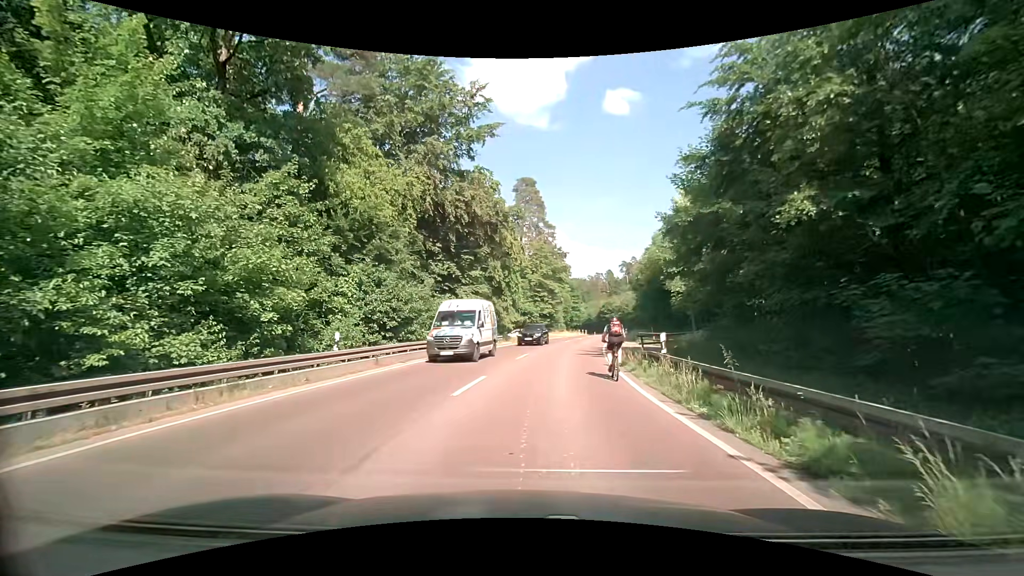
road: secondary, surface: asphalt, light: Day
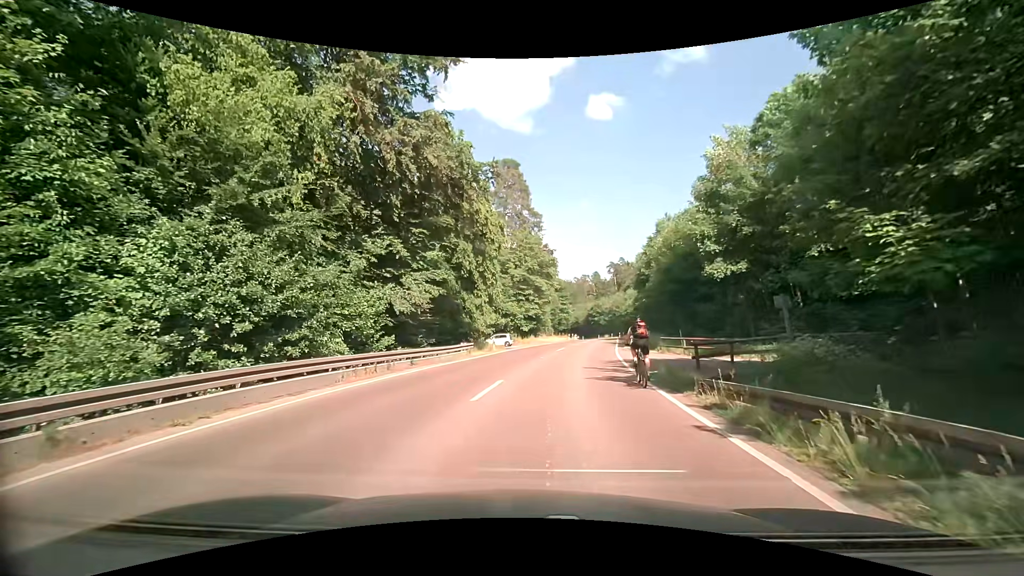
(+0.2, +12.2) m; +1°
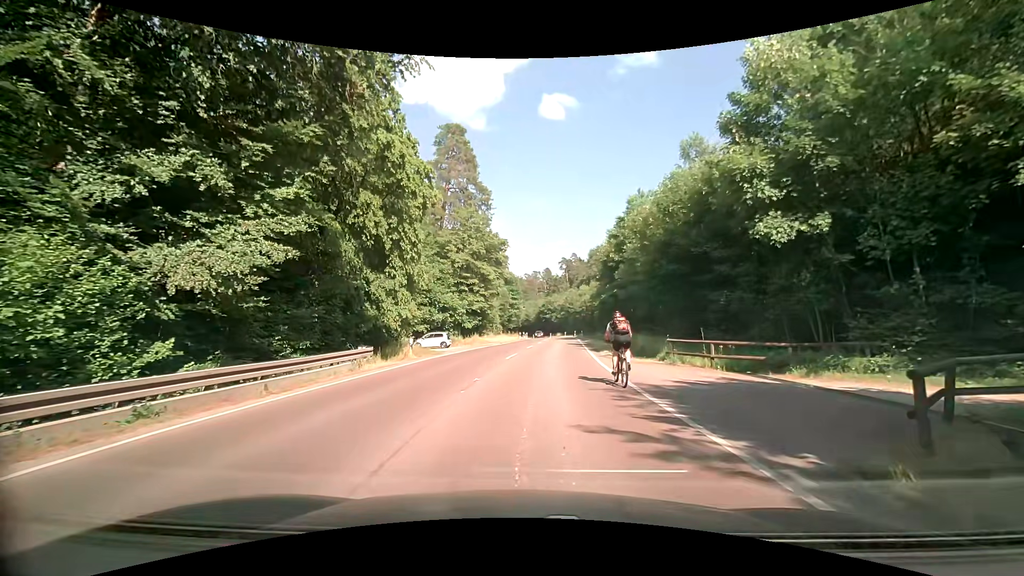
(+0.6, +11.7) m; +5°
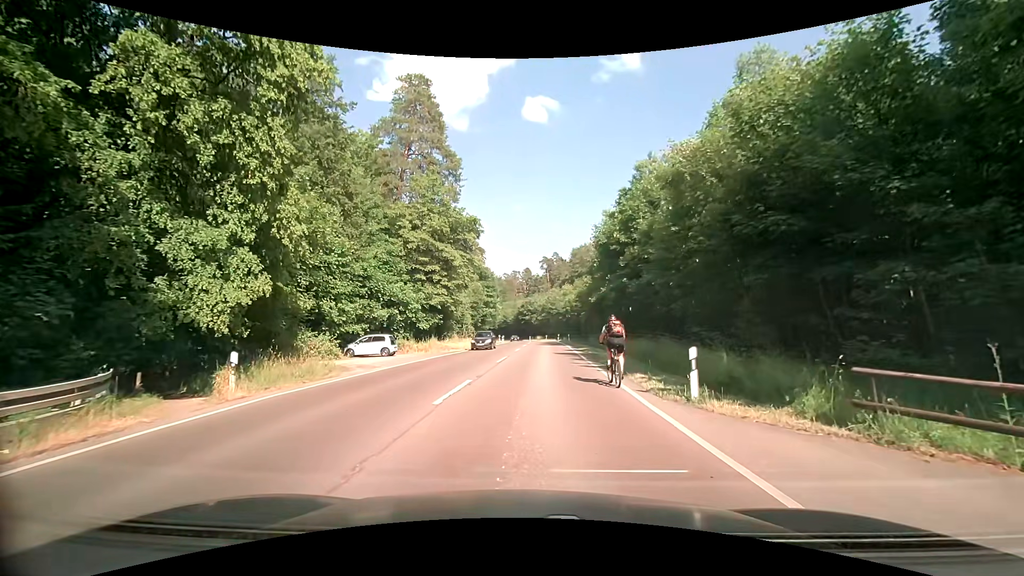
(+0.6, +12.7) m; +5°
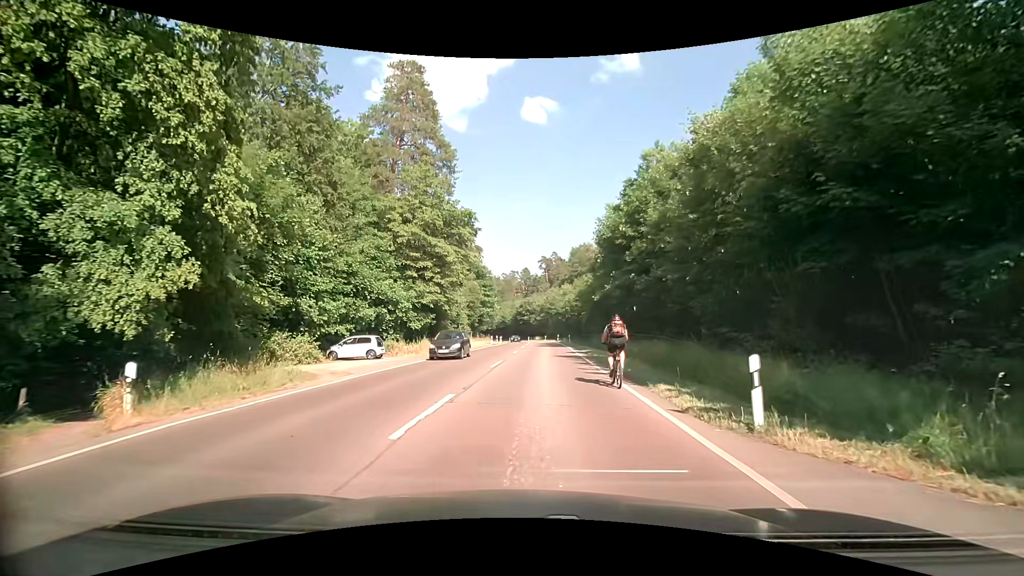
(0.0, +2.8) m; -2°
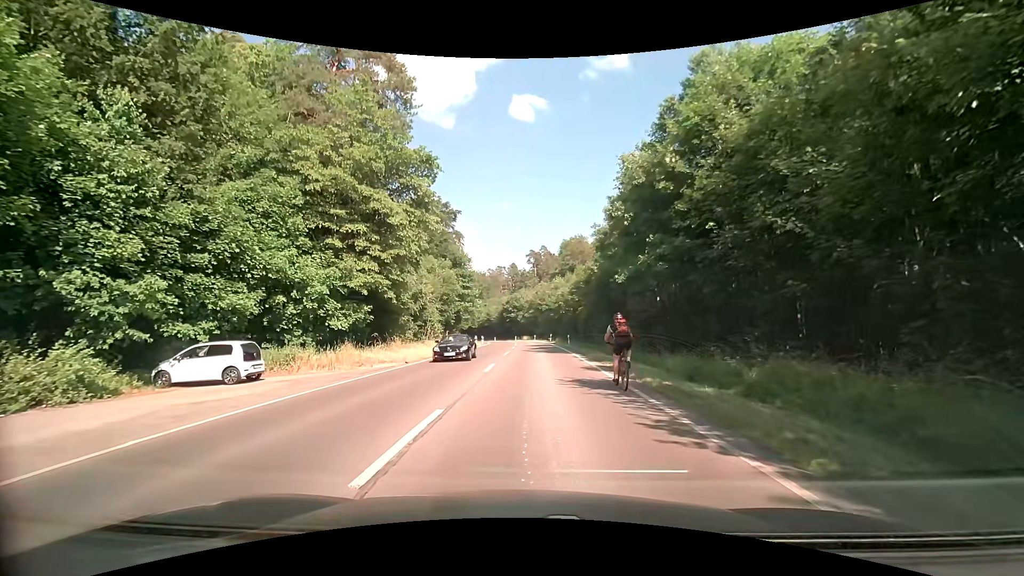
(+0.3, +13.6) m; +2°
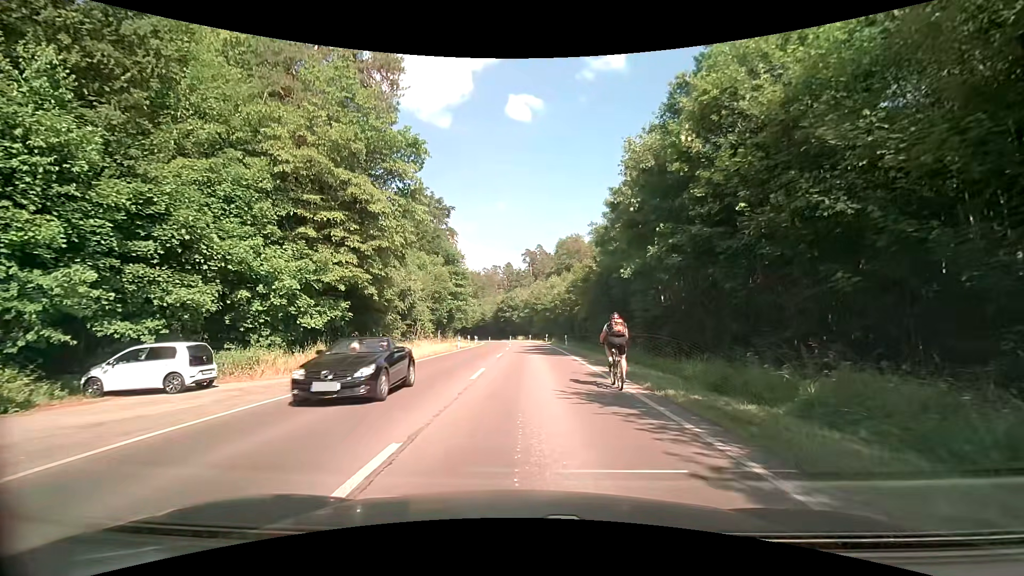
(0.0, +2.5) m; +2°
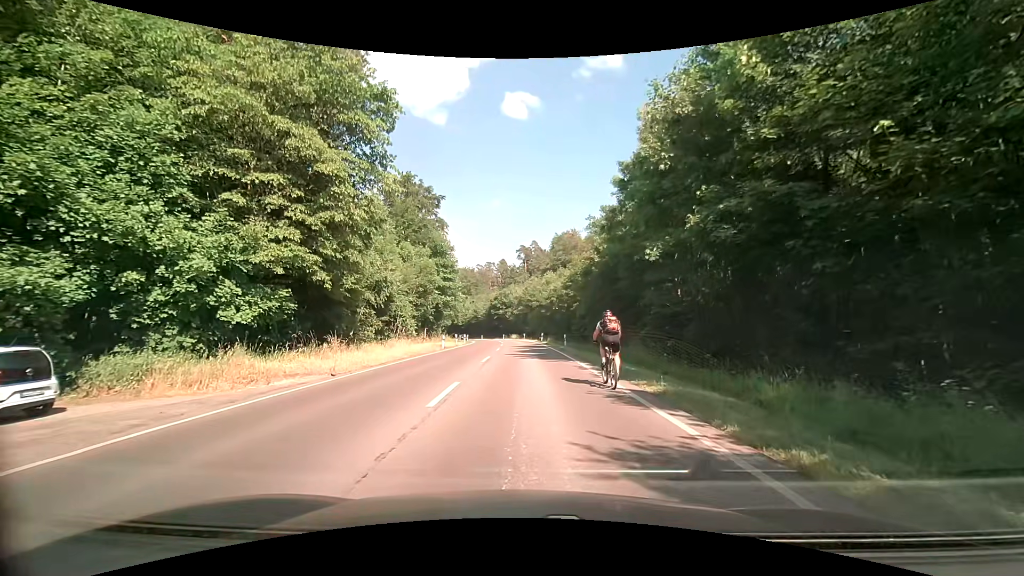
(-0.1, +5.3) m; -1°
(0, +10) (0, +20) (0, +30) (0, +40) (-1, +50) (-1, +60) (-1, +70) (-2, +80) (-4, +90) (-5, +100) m
